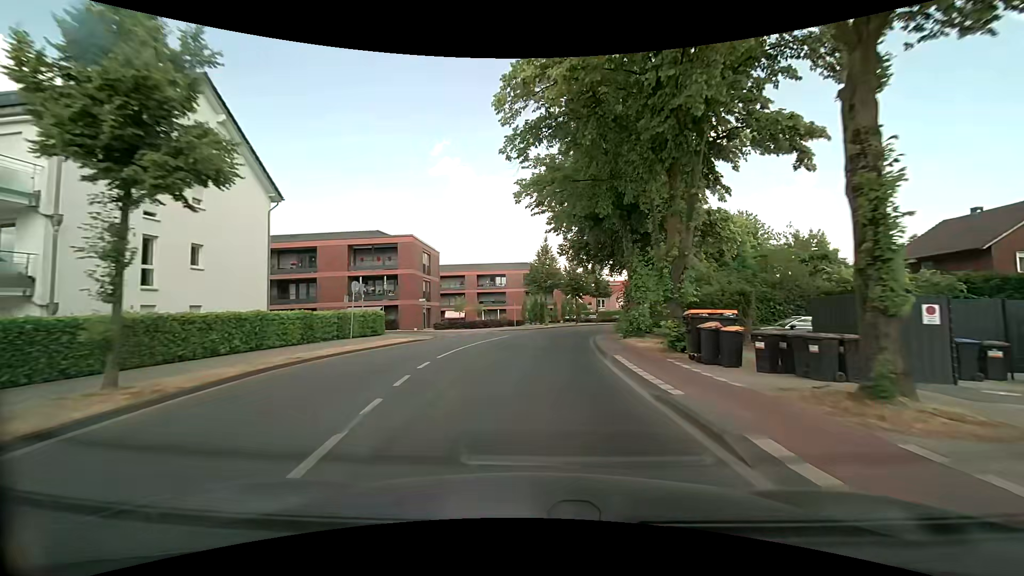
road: secondary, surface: asphalt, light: Day
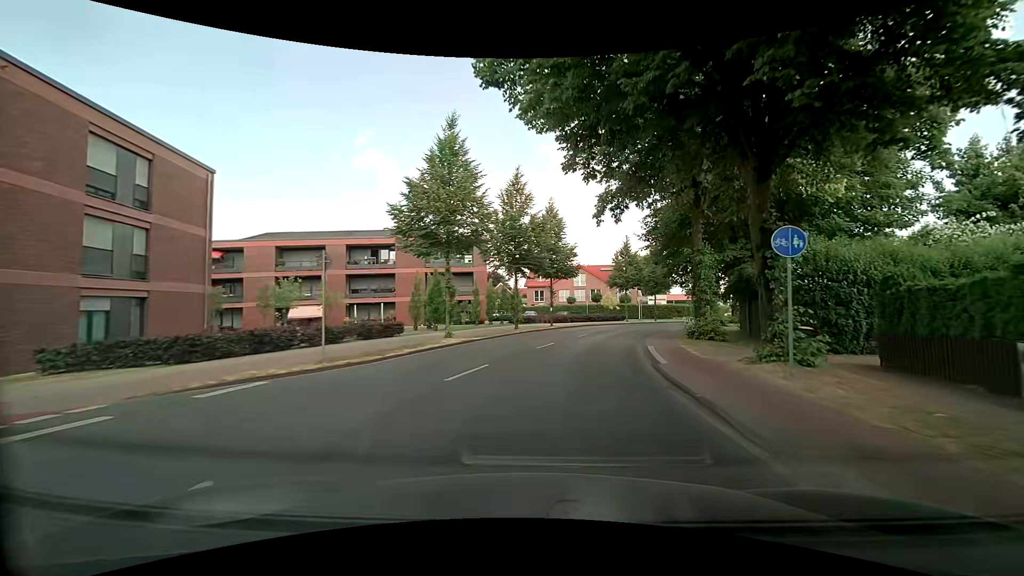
(+1.7, +33.3) m; +9°
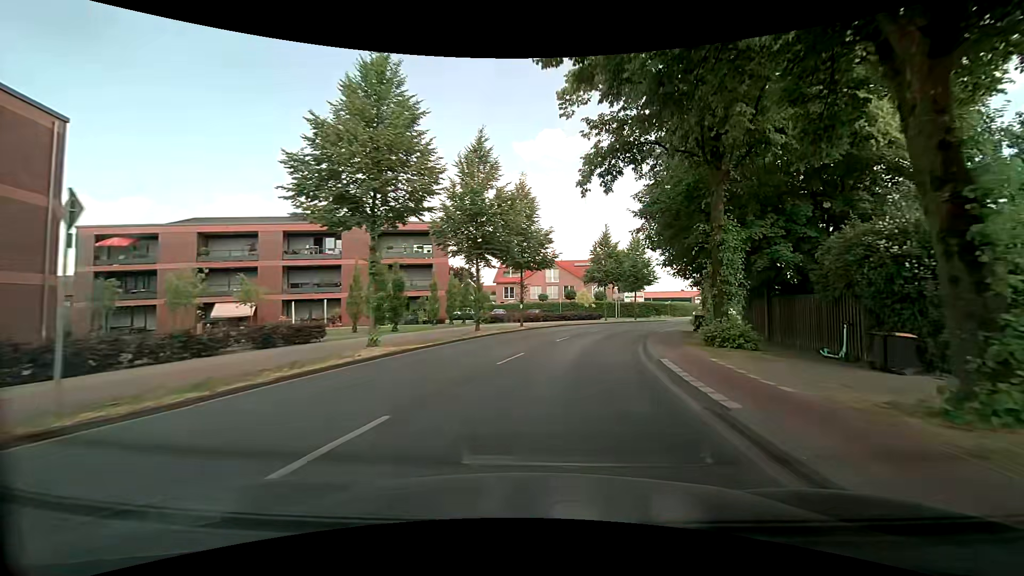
(+0.2, +6.5) m; +3°
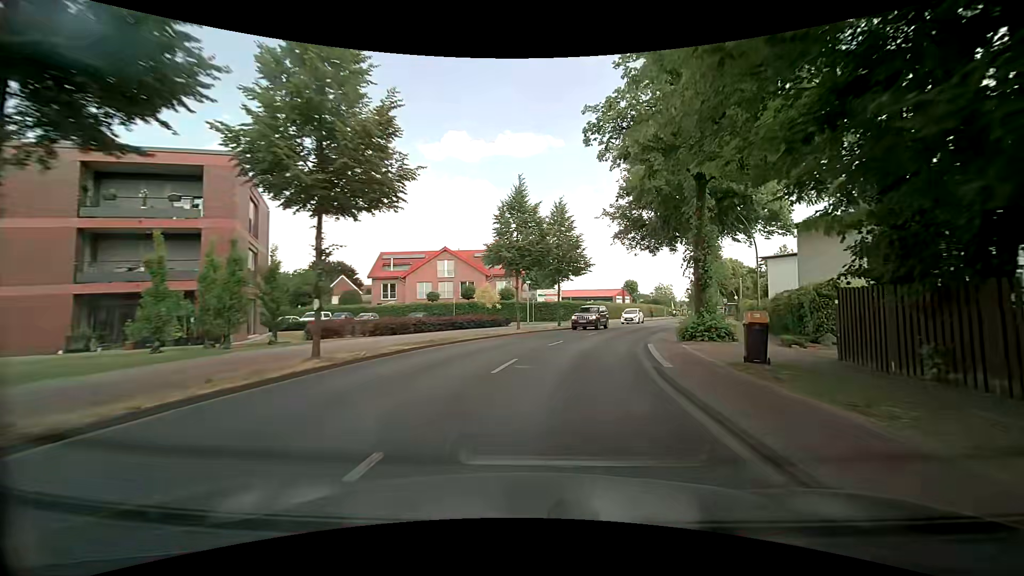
(+2.1, +19.5) m; +11°
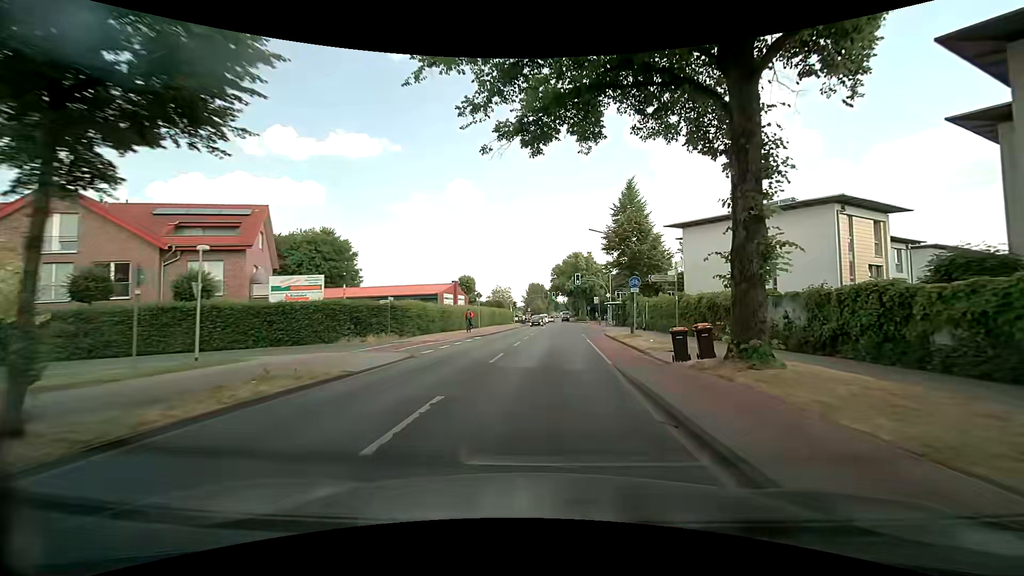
(+5.5, +31.9) m; +19°
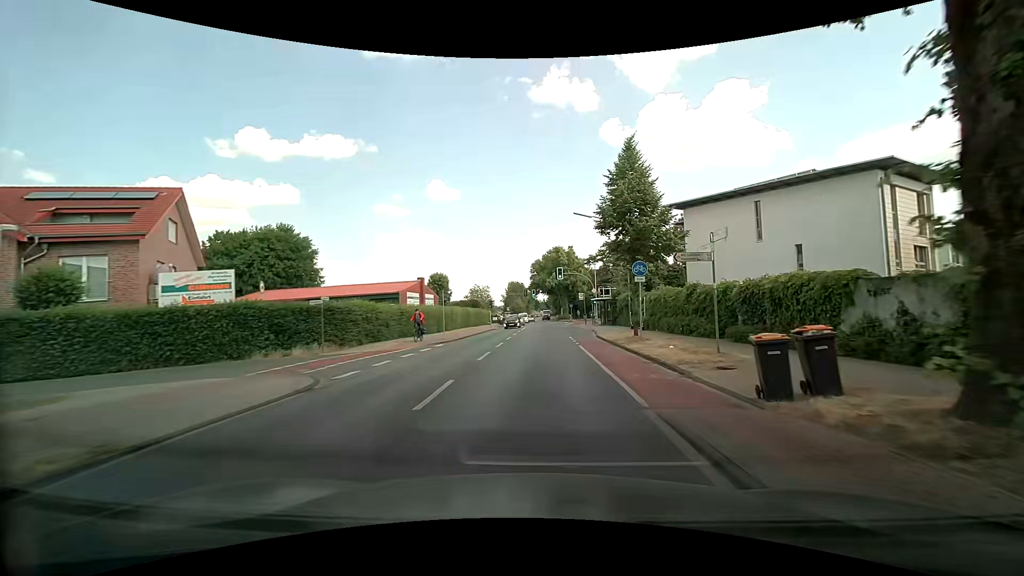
(+0.2, +6.6) m; +3°
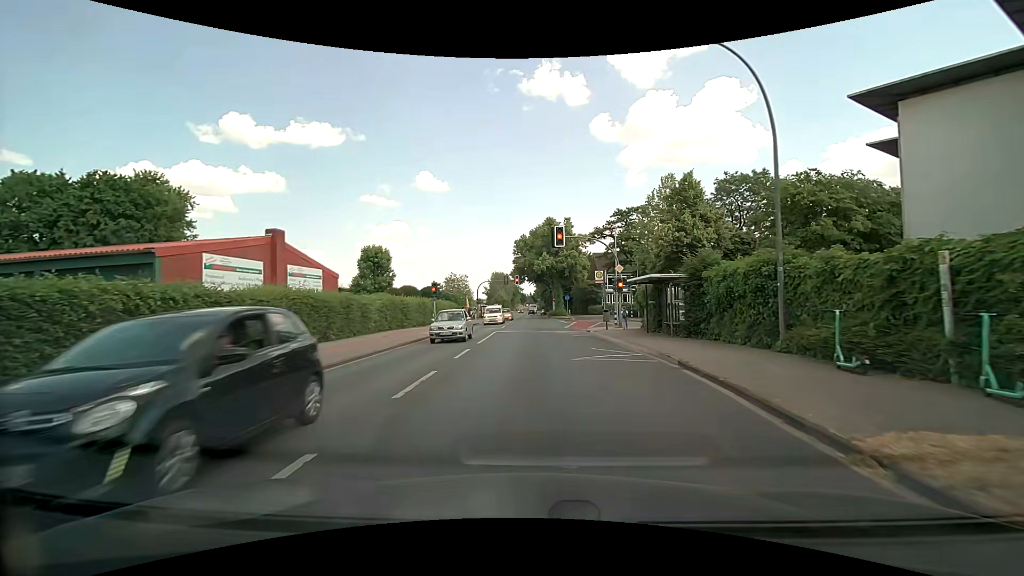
(+0.2, +24.7) m; +1°
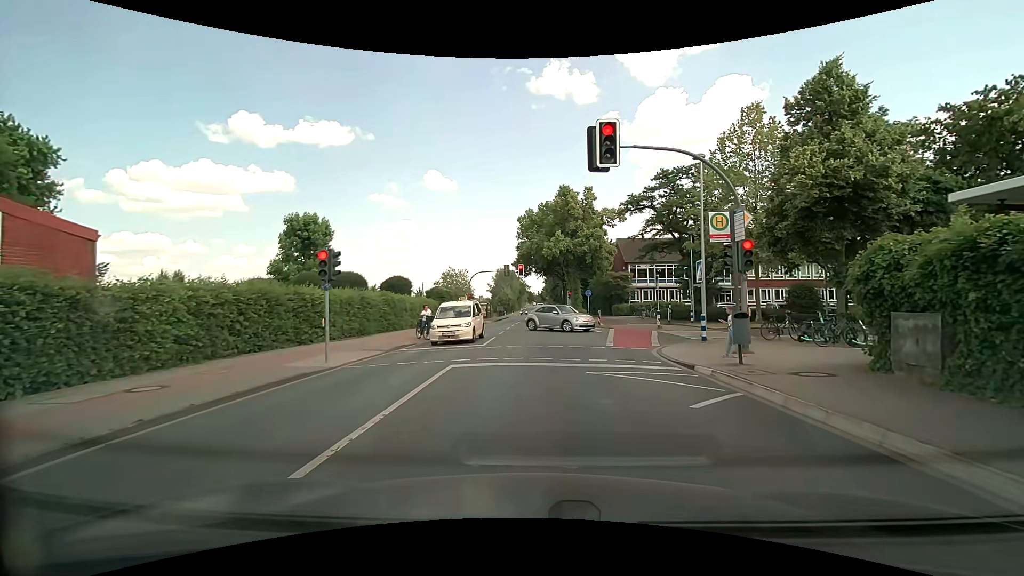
(-0.2, +17.1) m; -1°
(0, +10) (0, +20) (0, +30) (0, +40) (0, +50) (+1, +60) (+1, +70) (+1, +80) (+1, +90) (+1, +100) m
